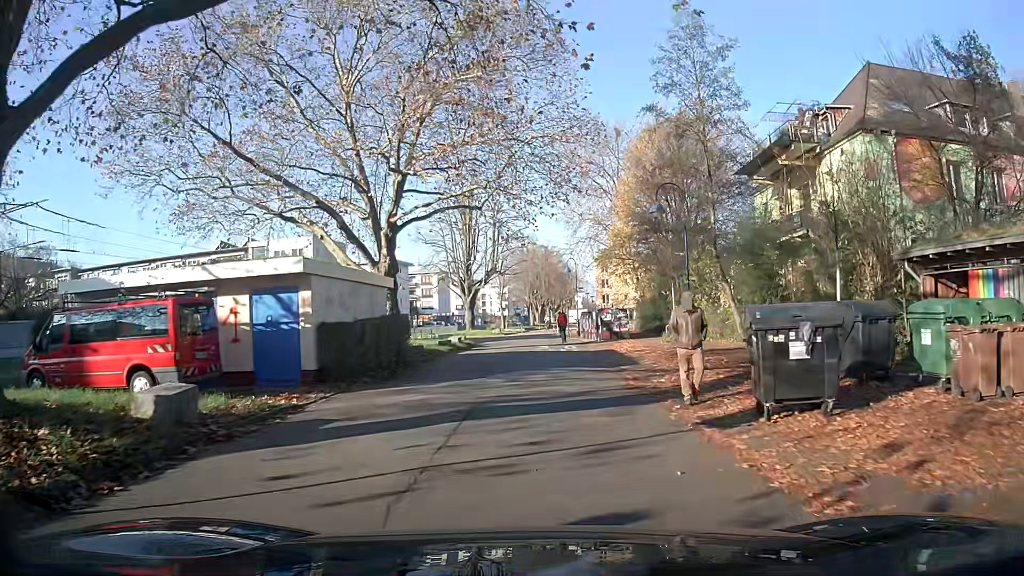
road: residential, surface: asphalt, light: Day
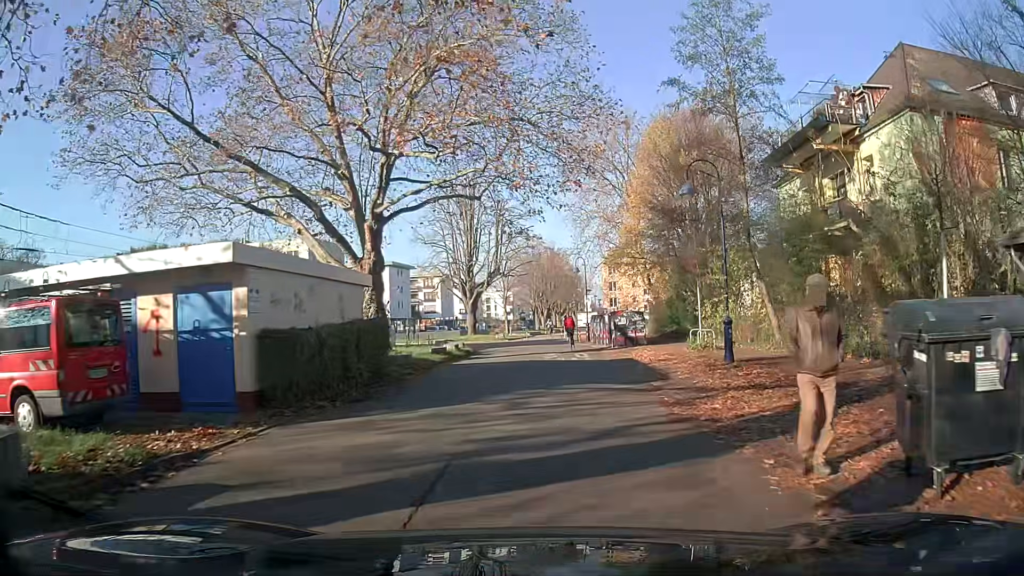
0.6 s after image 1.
(0.0, +3.8) m; -1°
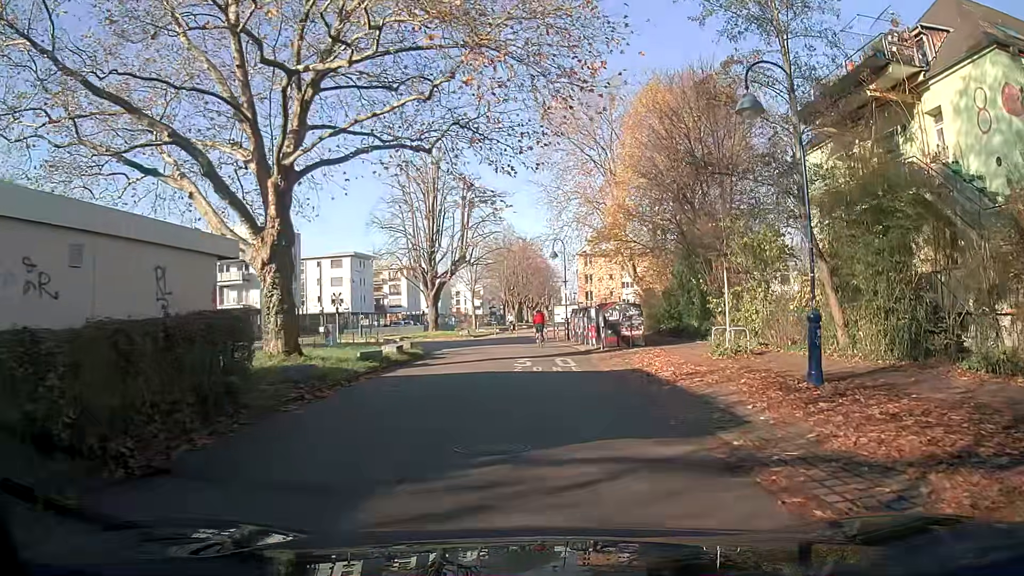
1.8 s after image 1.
(+0.3, +7.4) m; +4°
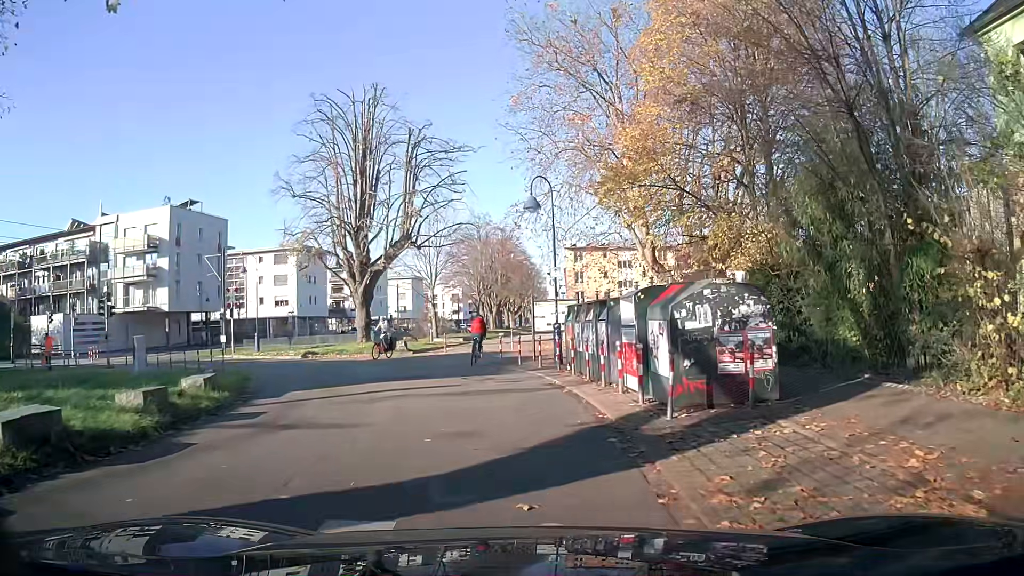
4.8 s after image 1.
(+0.5, +17.7) m; 0°
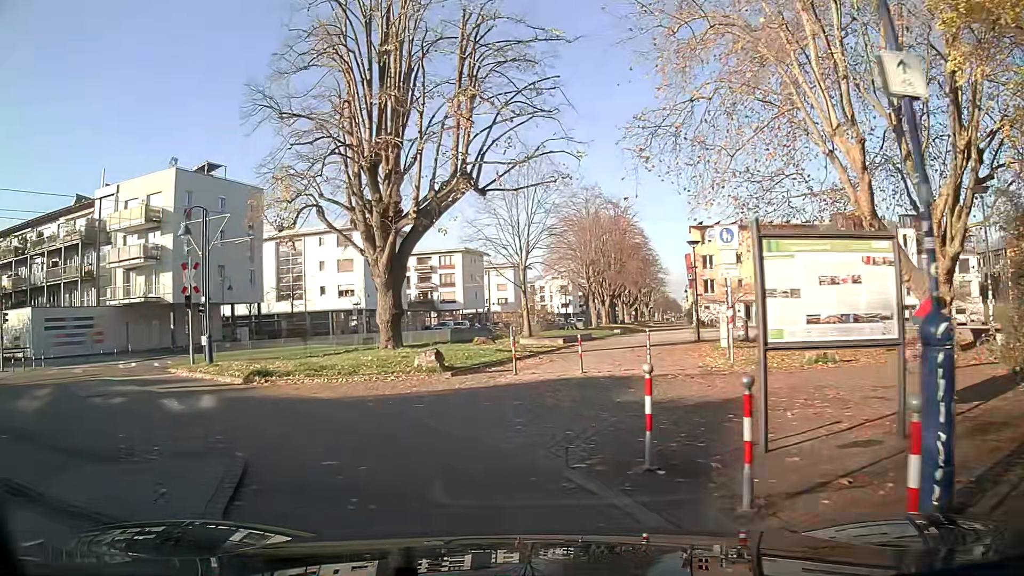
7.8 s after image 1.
(-0.9, +16.4) m; -13°
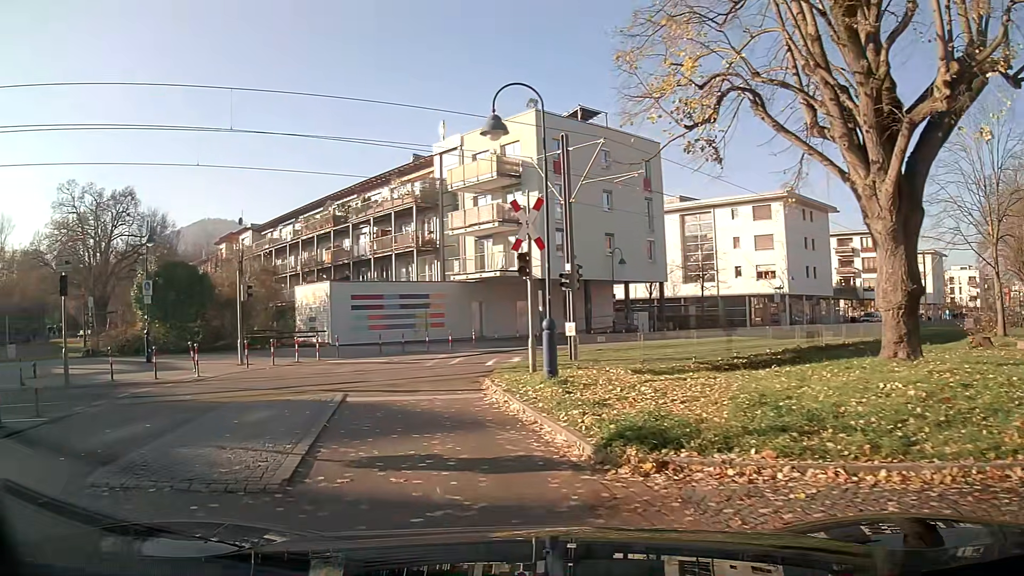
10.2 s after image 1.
(-3.5, +11.0) m; -33°
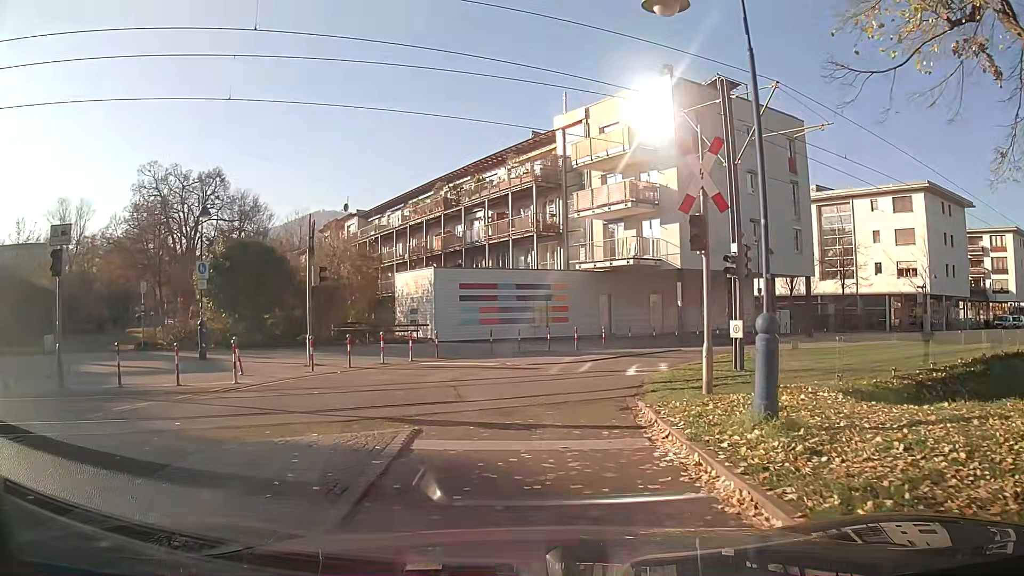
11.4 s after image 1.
(-0.5, +5.1) m; -10°
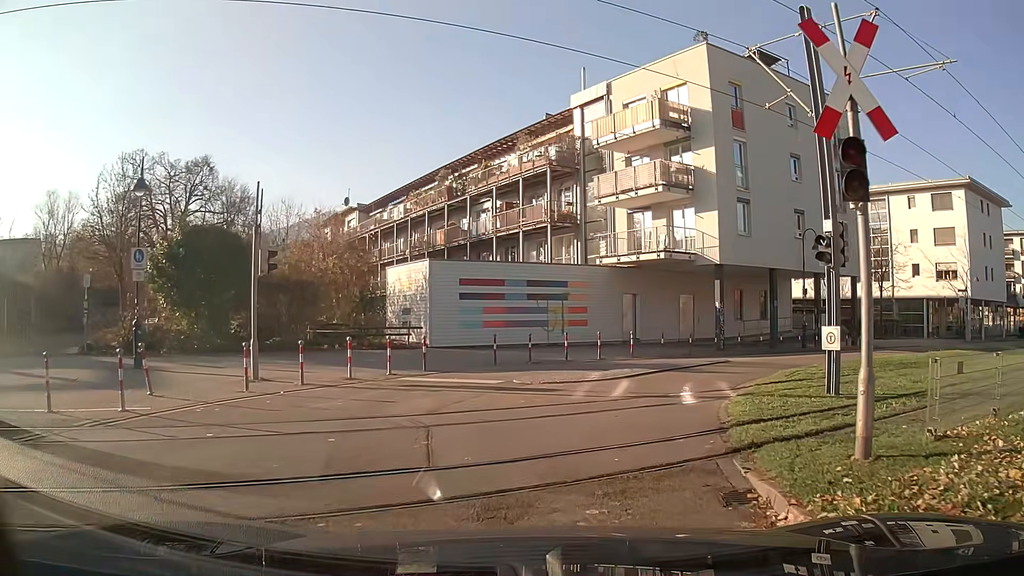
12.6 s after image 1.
(0.0, +4.9) m; +2°
(+1, +10) (+7, +18) (+15, +24) (+23, +29) (+32, +35) (+40, +40) (+49, +45) (+57, +50) (+66, +55) (+75, +60) m
